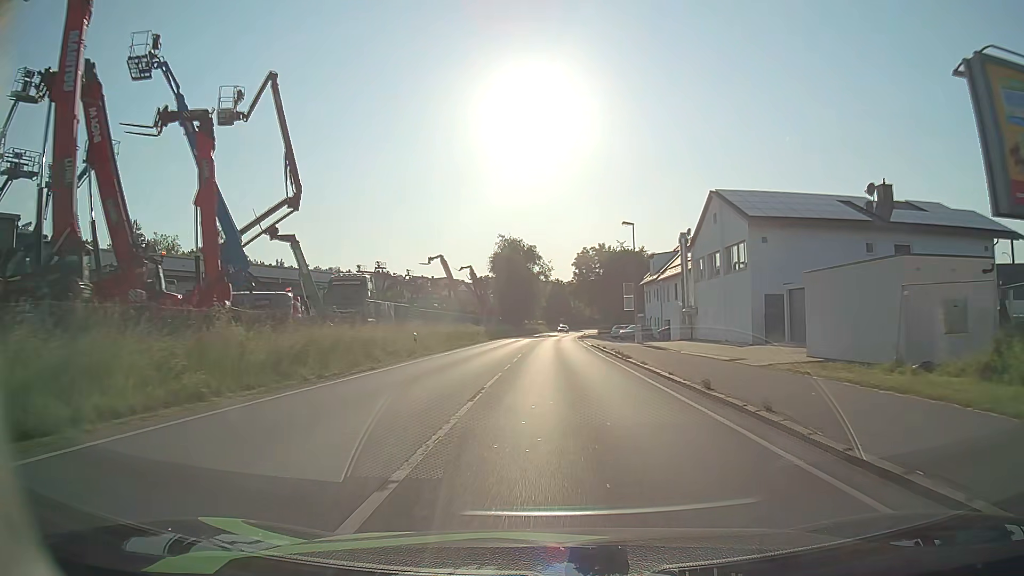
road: primary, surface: asphalt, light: Day
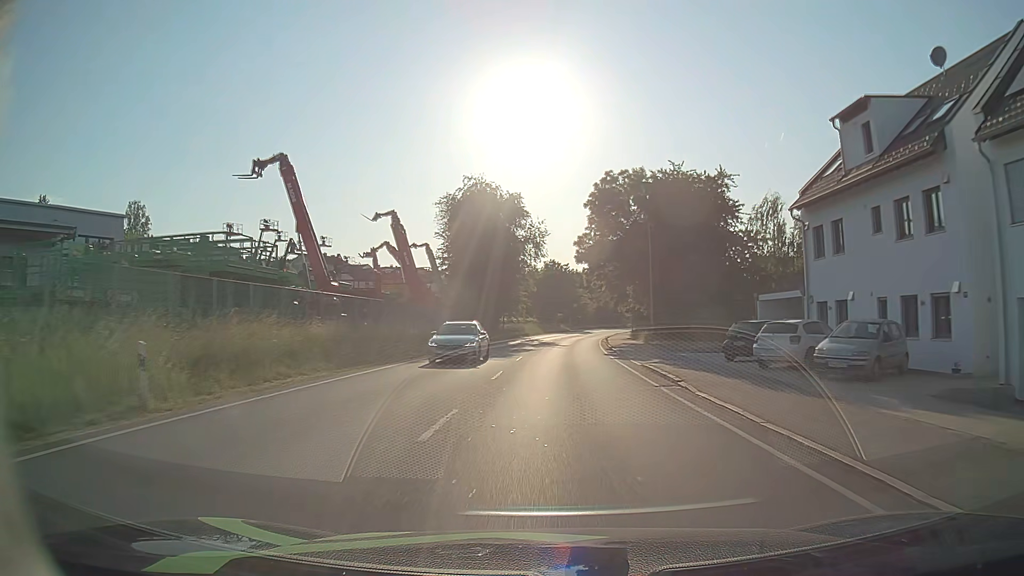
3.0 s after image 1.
(+0.2, +49.6) m; +1°
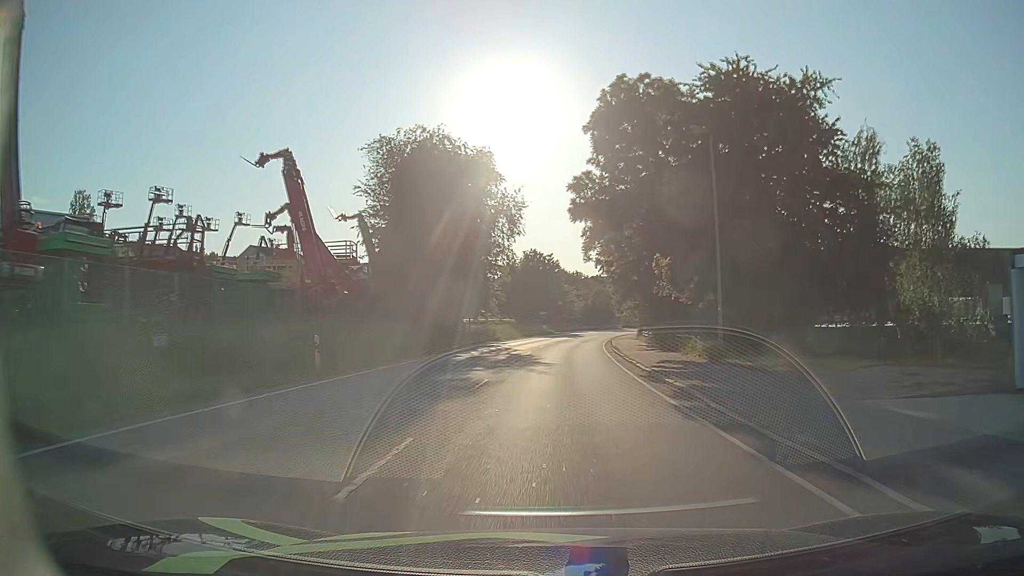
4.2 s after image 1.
(+0.3, +20.9) m; +2°
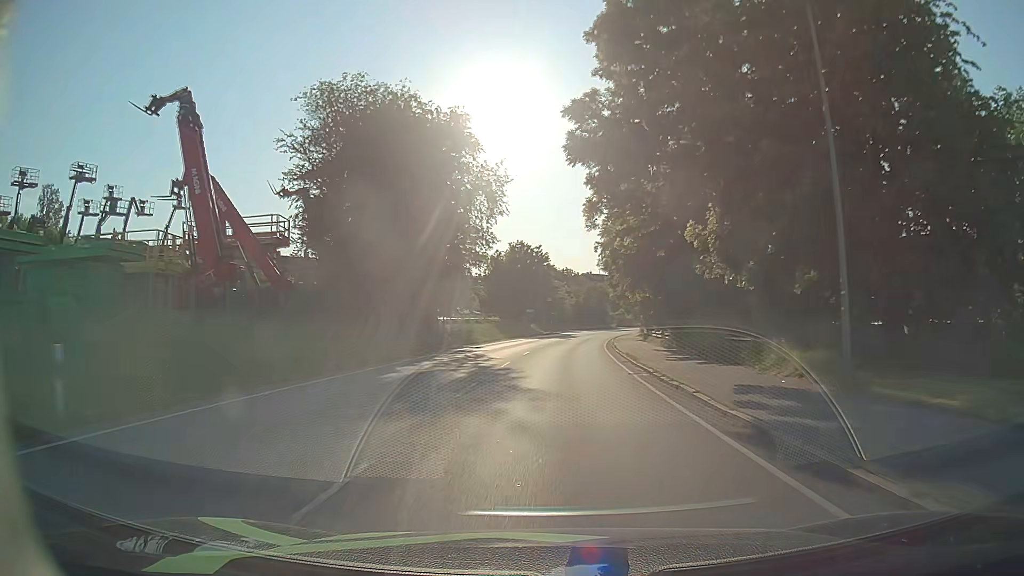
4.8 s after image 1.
(+0.1, +10.6) m; +1°
